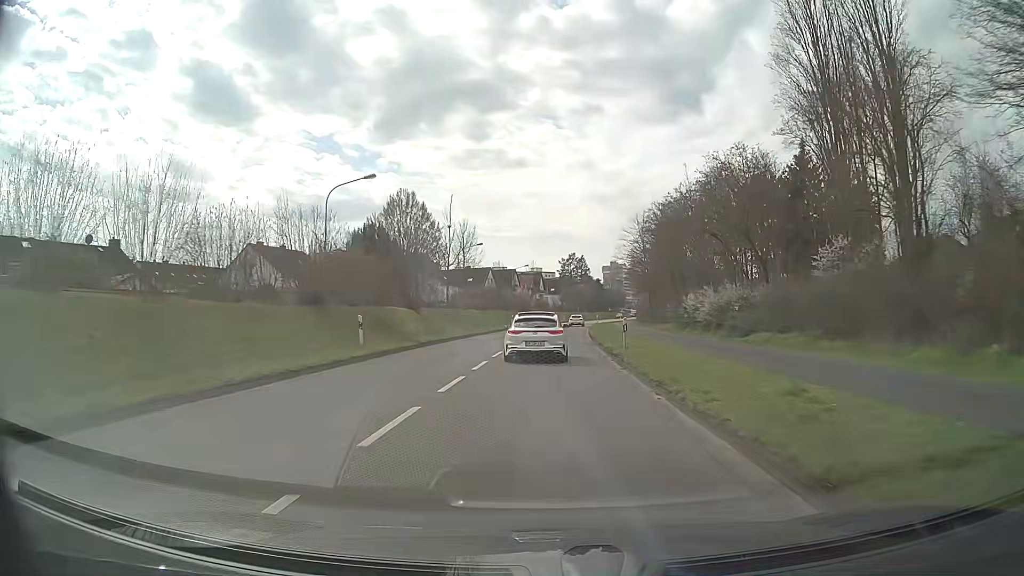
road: secondary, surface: asphalt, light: Day
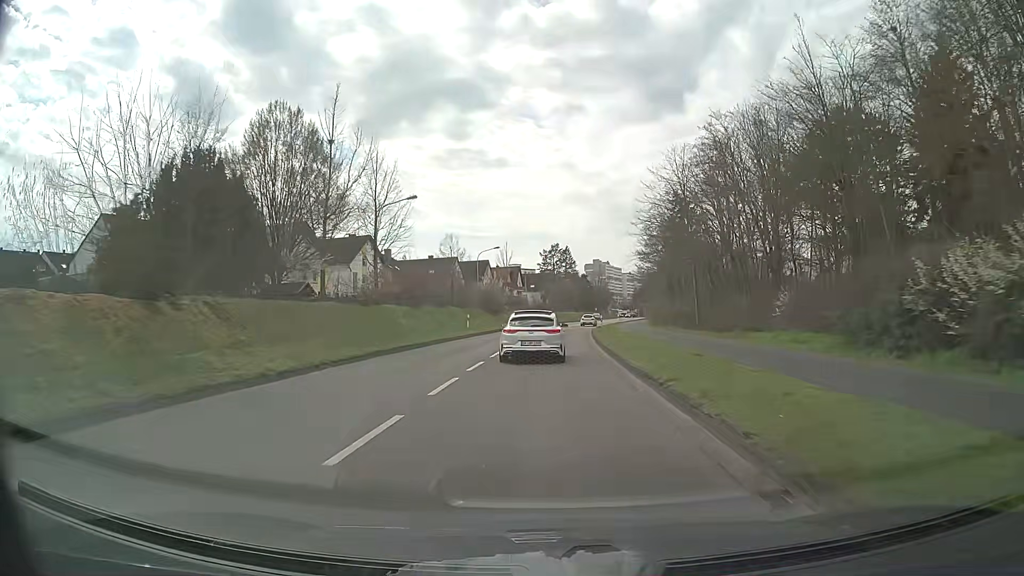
(+0.4, +26.6) m; +2°
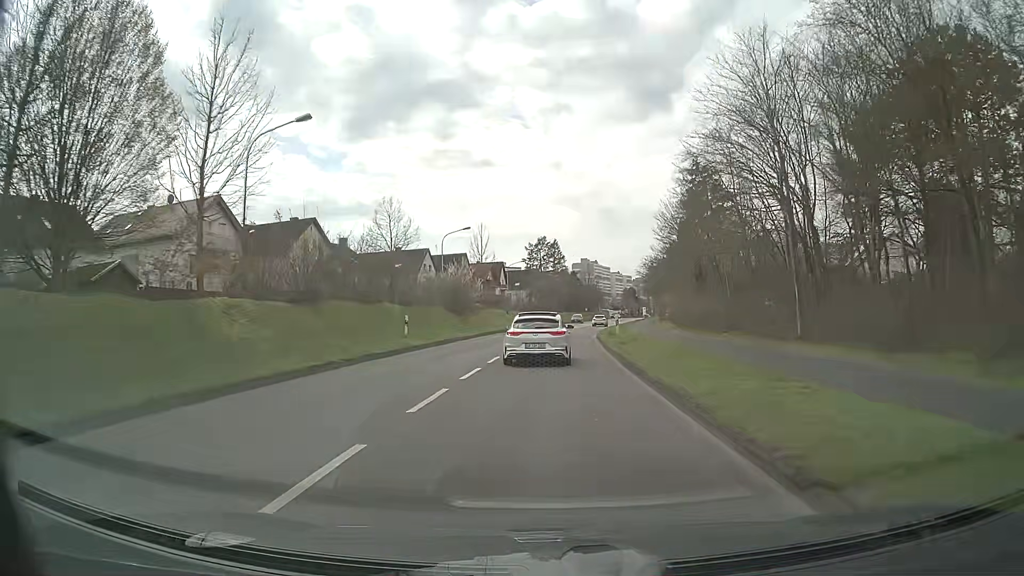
(+0.1, +17.3) m; +1°
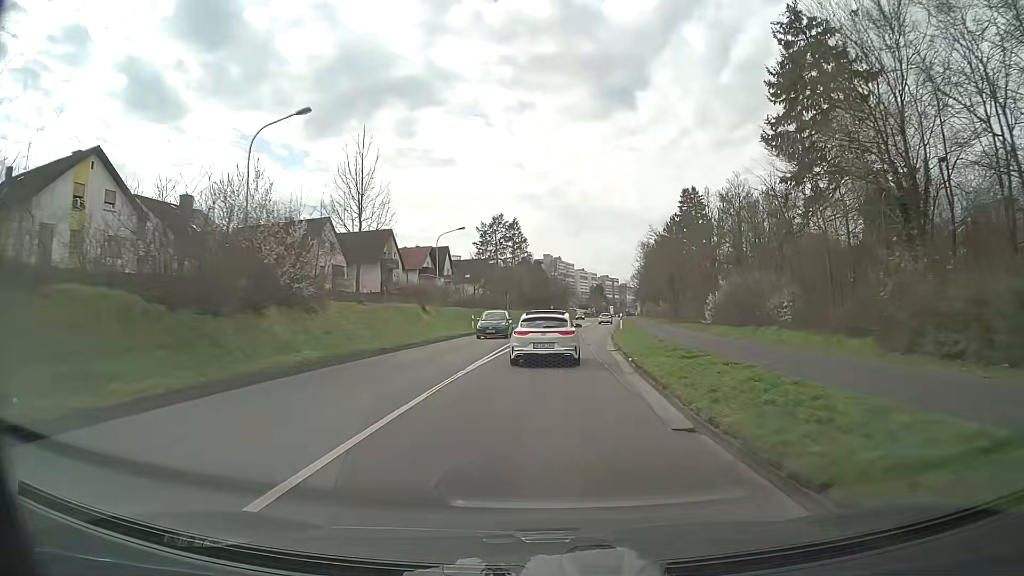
(+0.9, +33.8) m; +3°
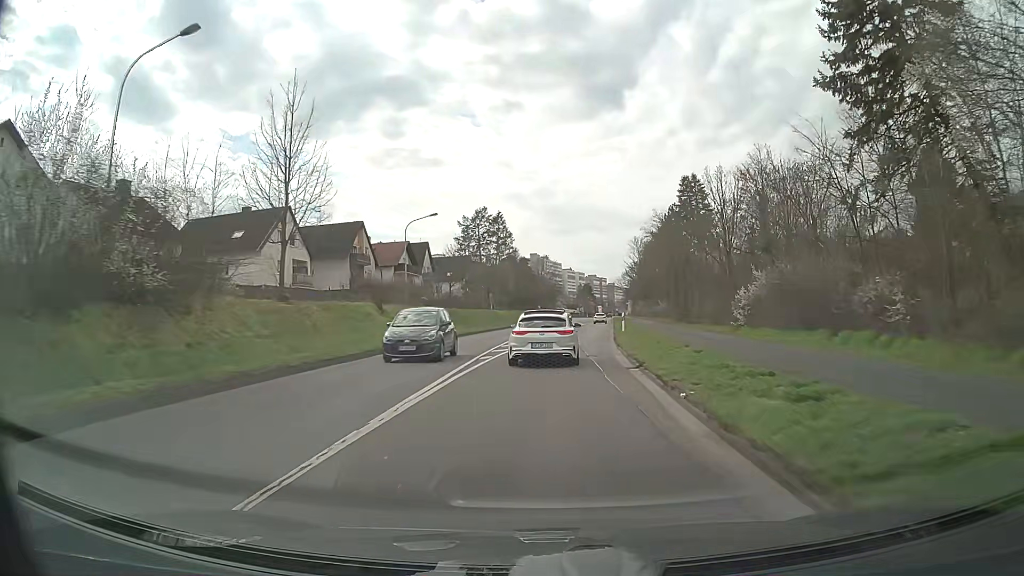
(+0.1, +8.3) m; +1°
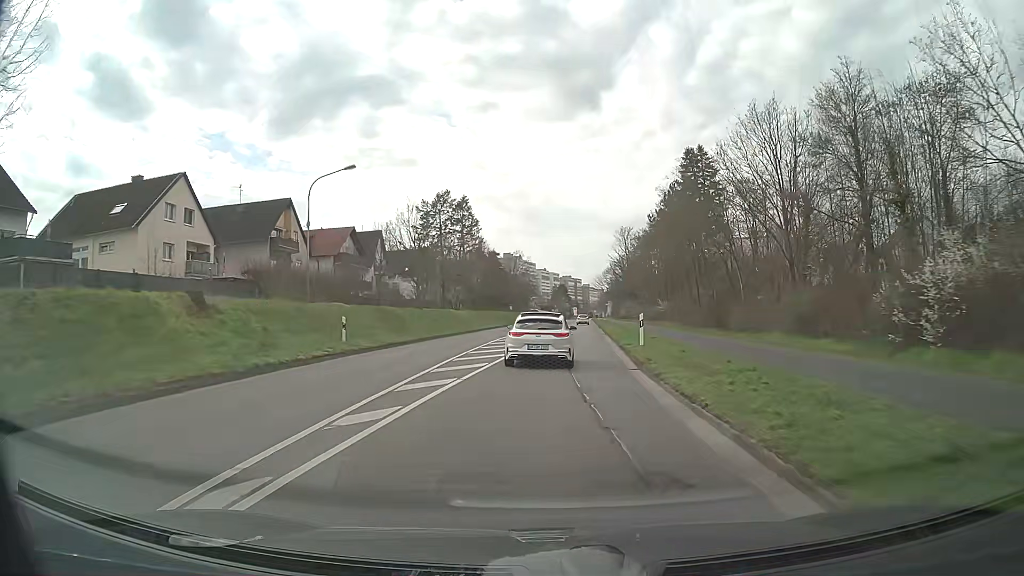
(+0.3, +16.5) m; +2°
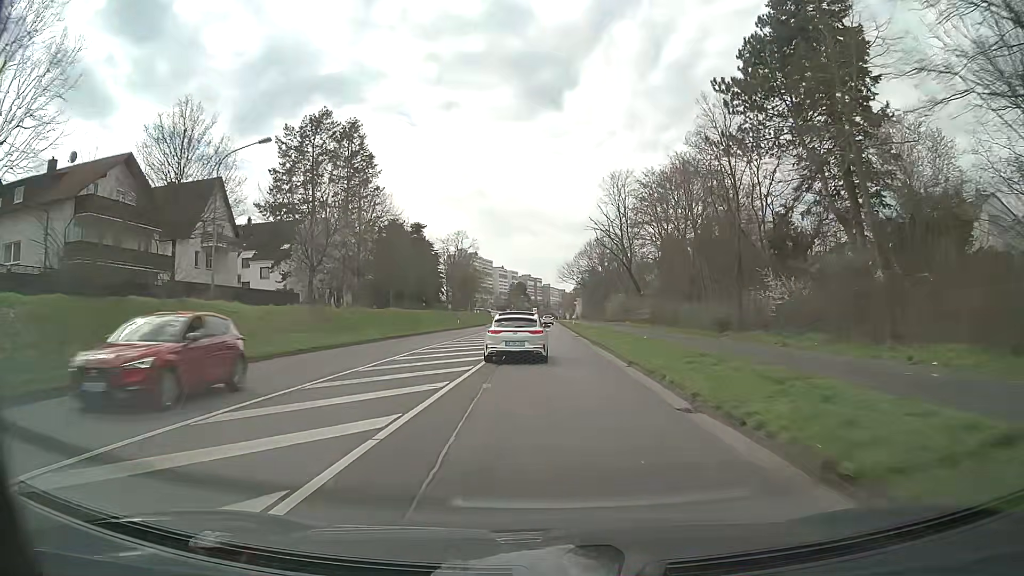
(+1.8, +40.8) m; +3°
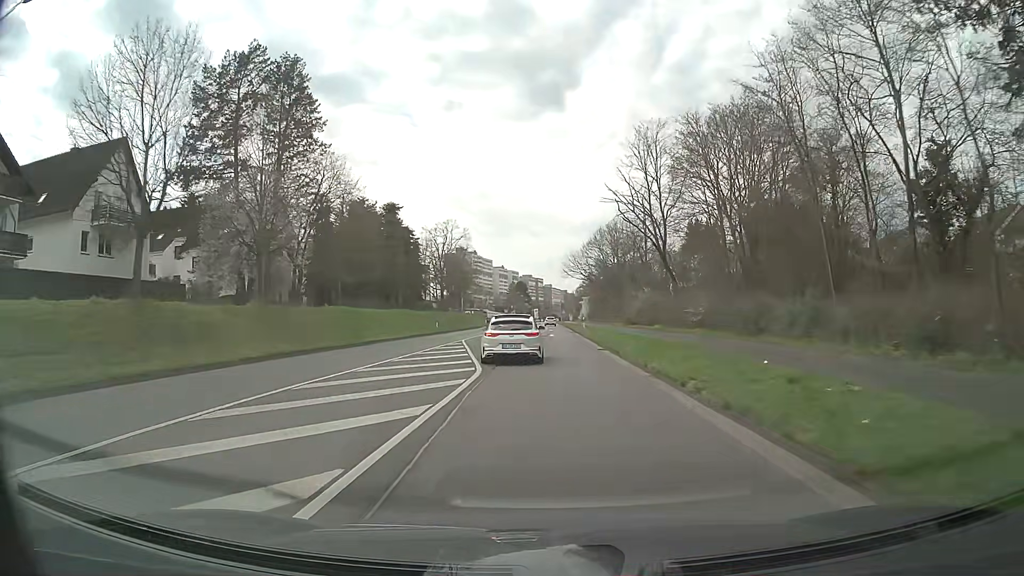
(0.0, +16.5) m; 0°
(0, +10) (0, +20) (+1, +30) (+1, +40) (+1, +50) (+1, +60) (+1, +70) (+2, +80) (+2, +90) (+2, +100) m
